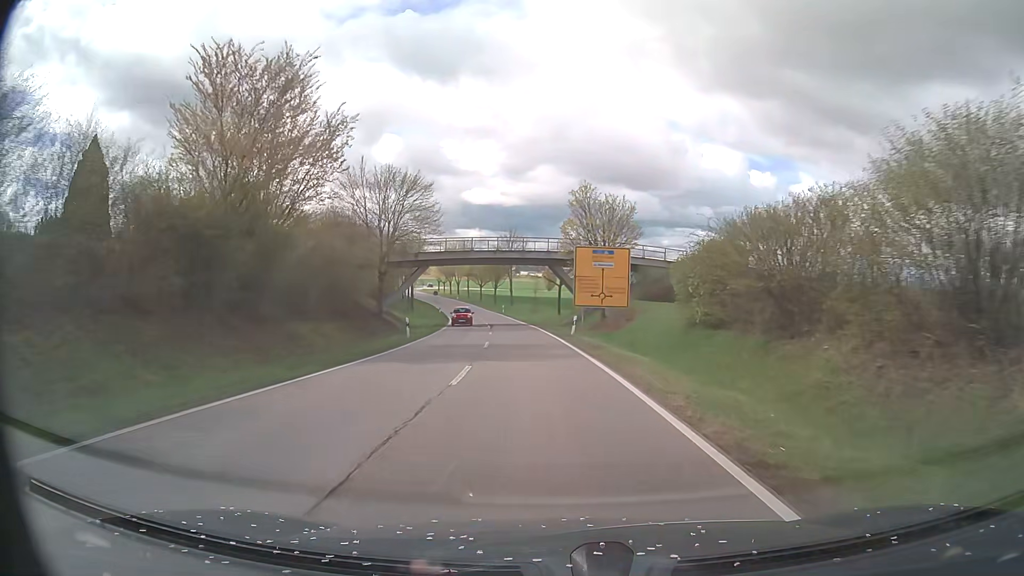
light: Day
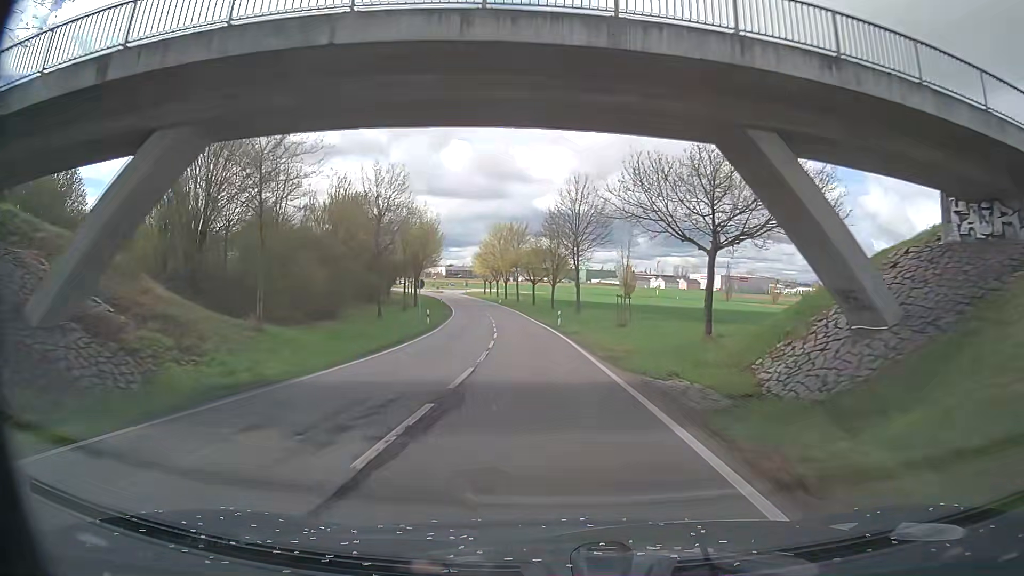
(-2.2, +42.3) m; -6°
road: primary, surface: asphalt
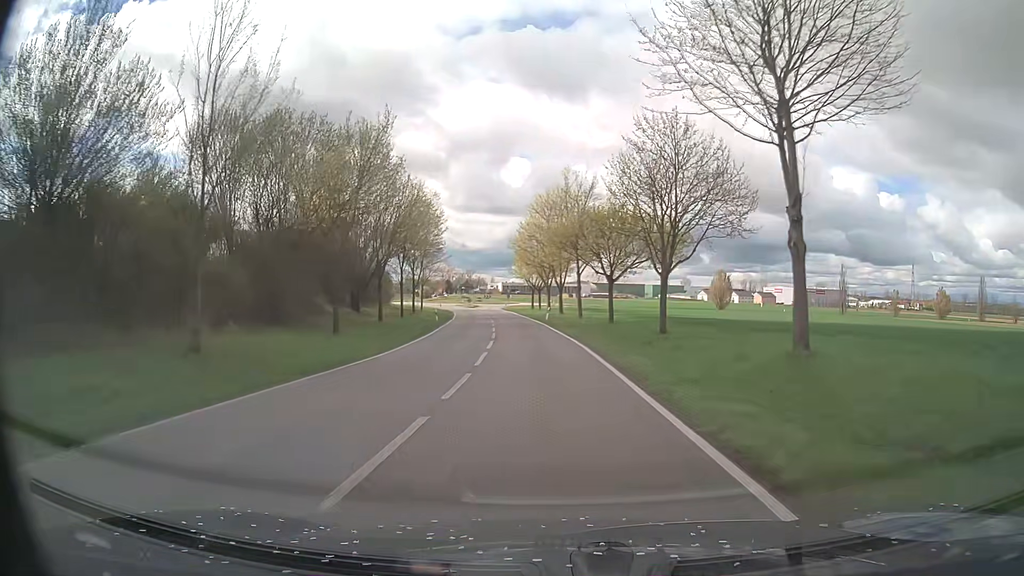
(-1.9, +42.0) m; -5°
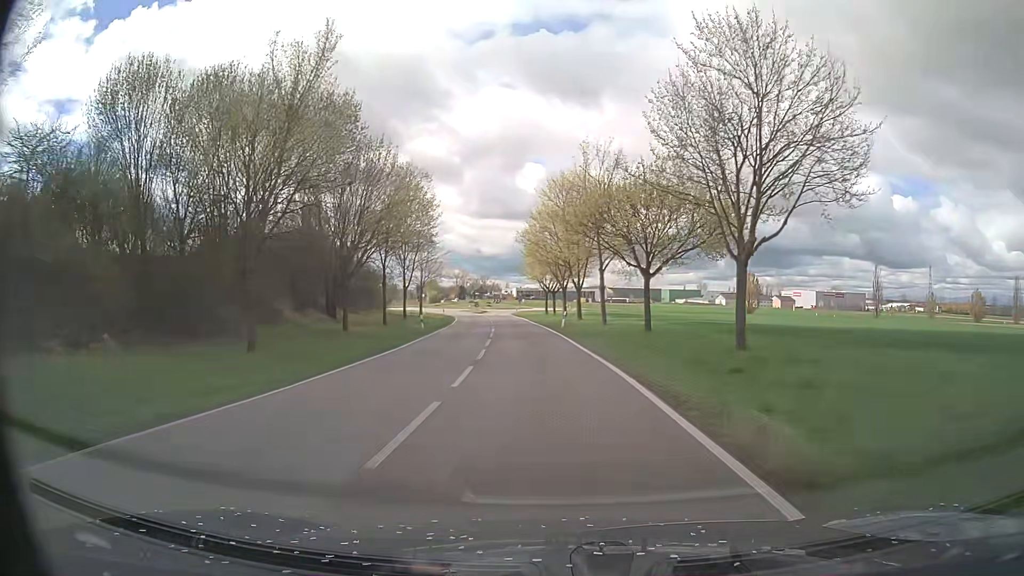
(-0.1, +10.4) m; -2°
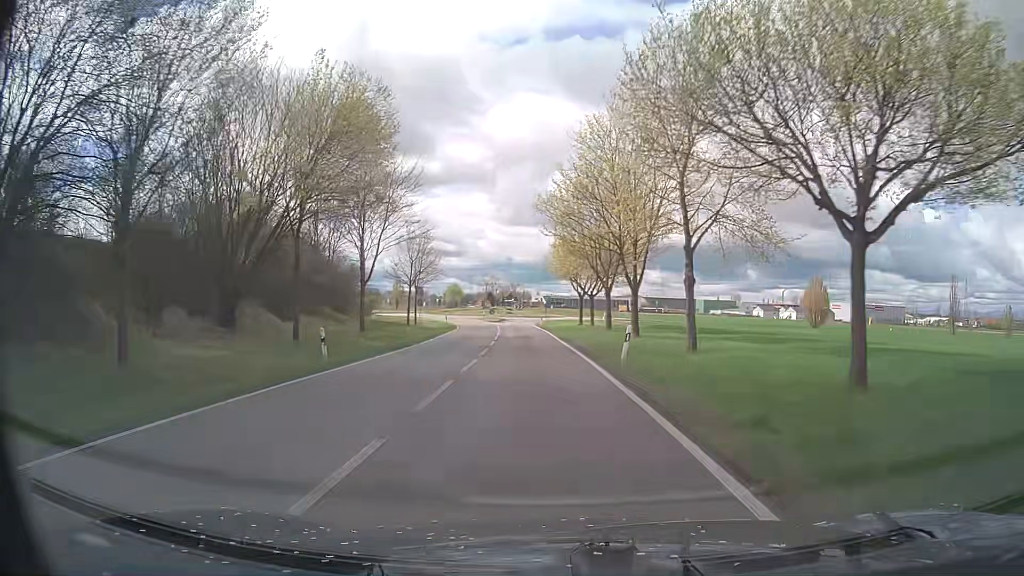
(-0.4, +20.4) m; -2°
